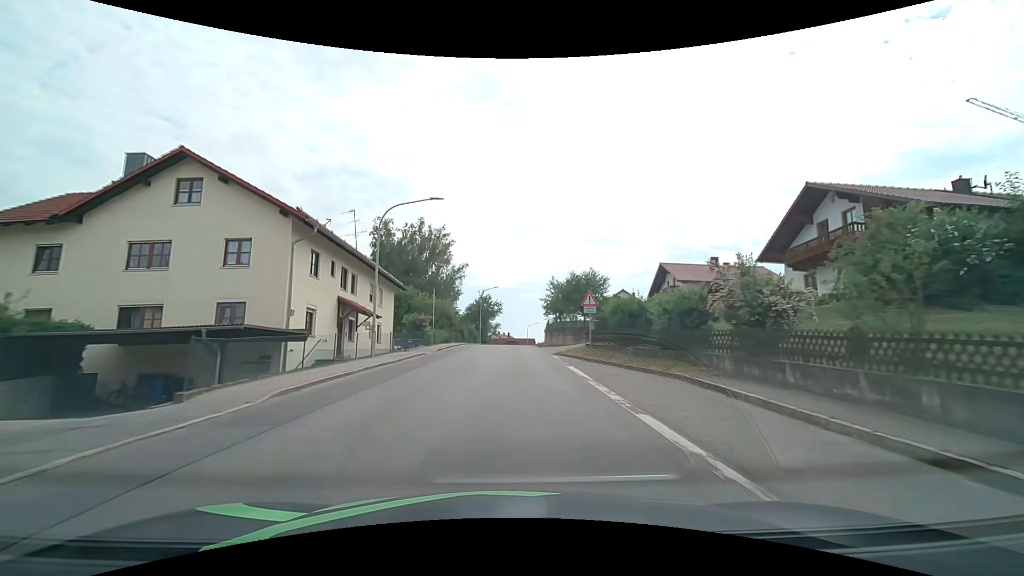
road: tertiary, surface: asphalt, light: Day
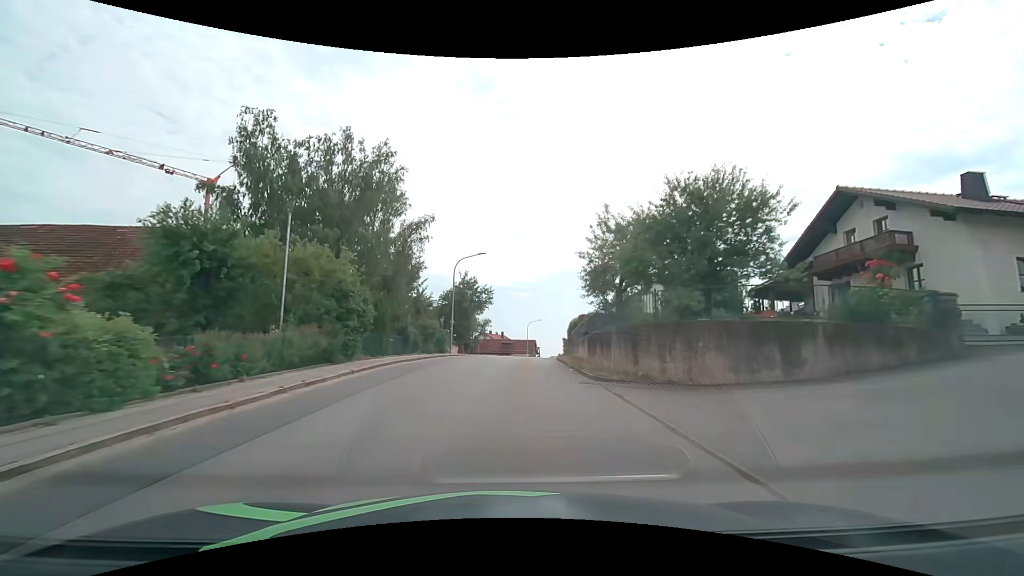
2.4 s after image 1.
(+0.1, +30.4) m; +1°
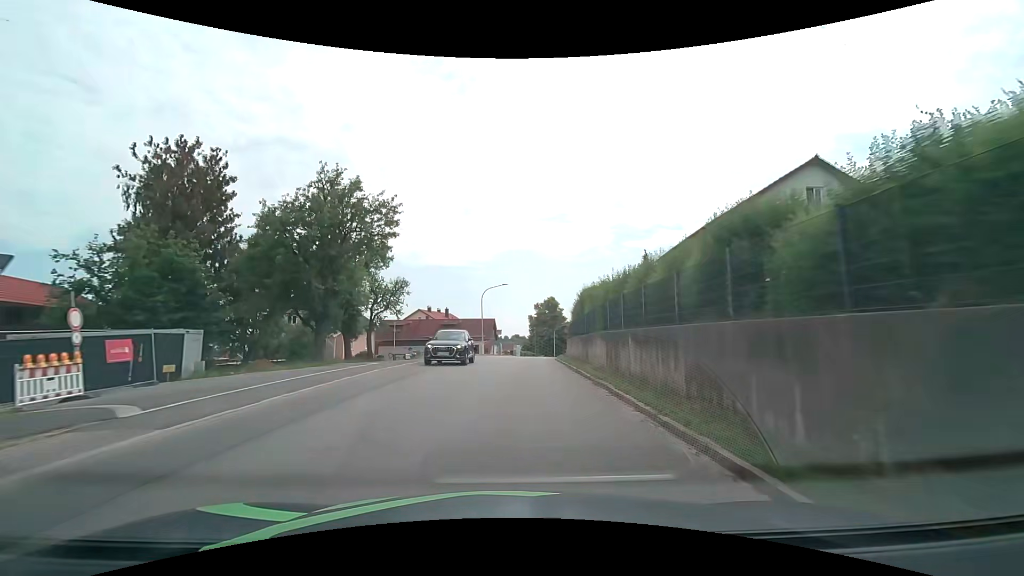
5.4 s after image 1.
(+1.5, +38.2) m; +5°
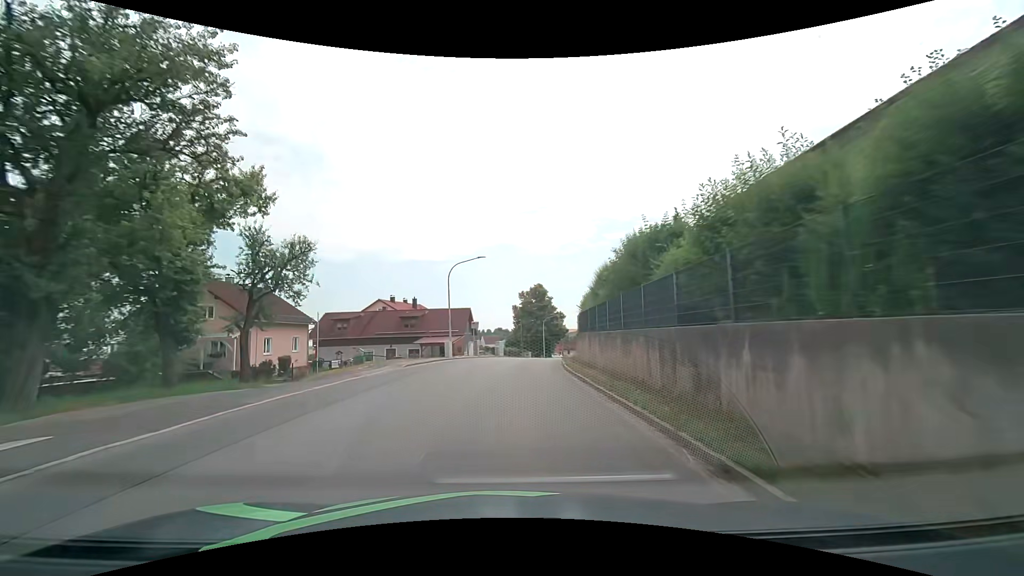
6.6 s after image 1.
(+0.3, +15.6) m; +2°
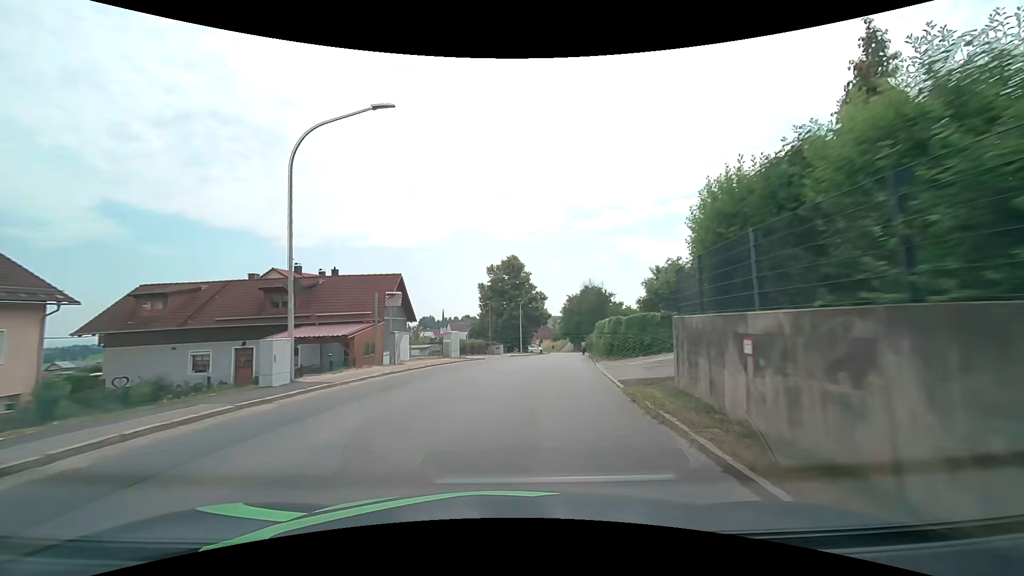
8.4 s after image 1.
(+0.5, +23.6) m; +3°
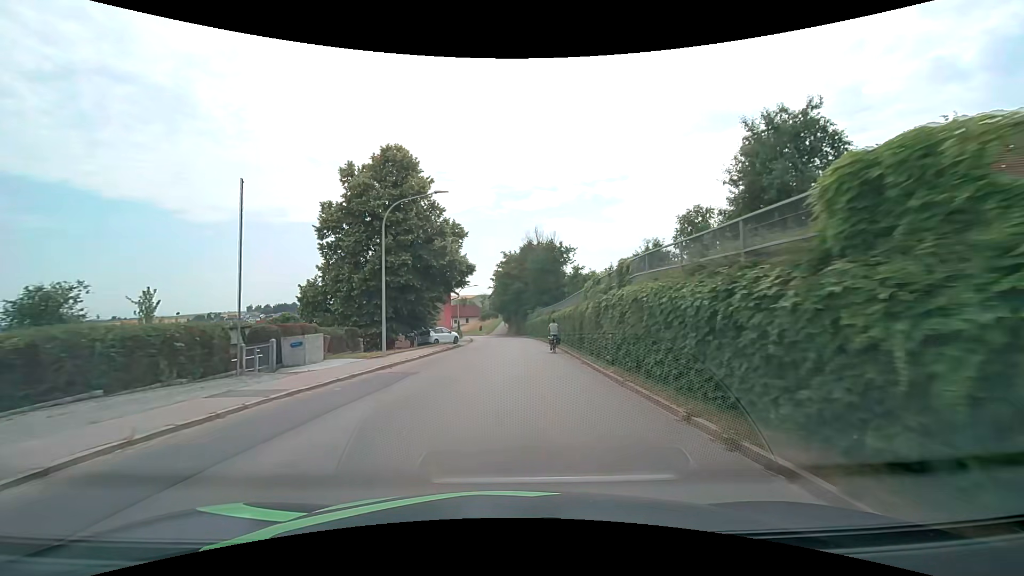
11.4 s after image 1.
(+3.9, +39.4) m; +8°
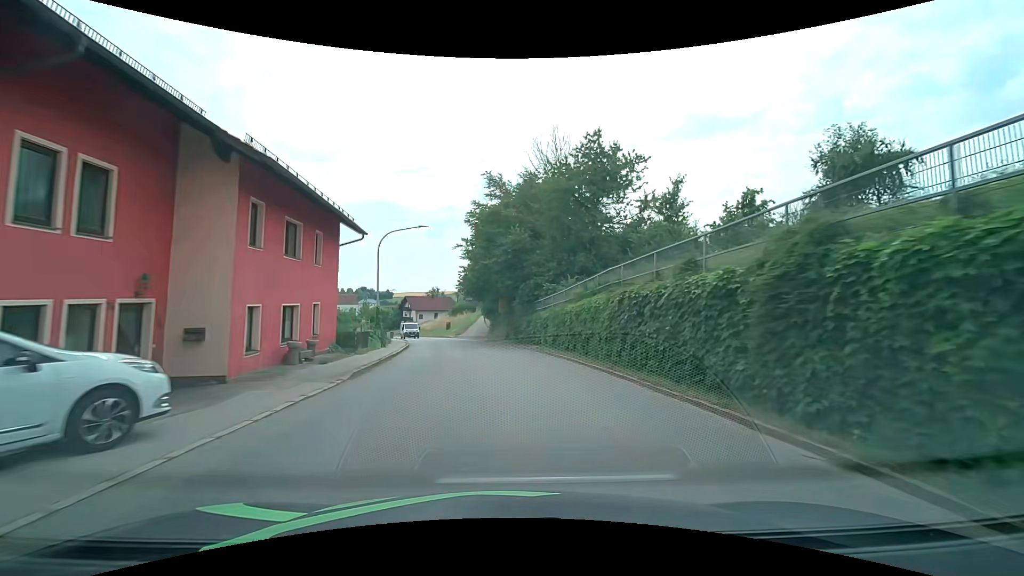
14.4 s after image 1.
(-0.4, +39.1) m; +2°
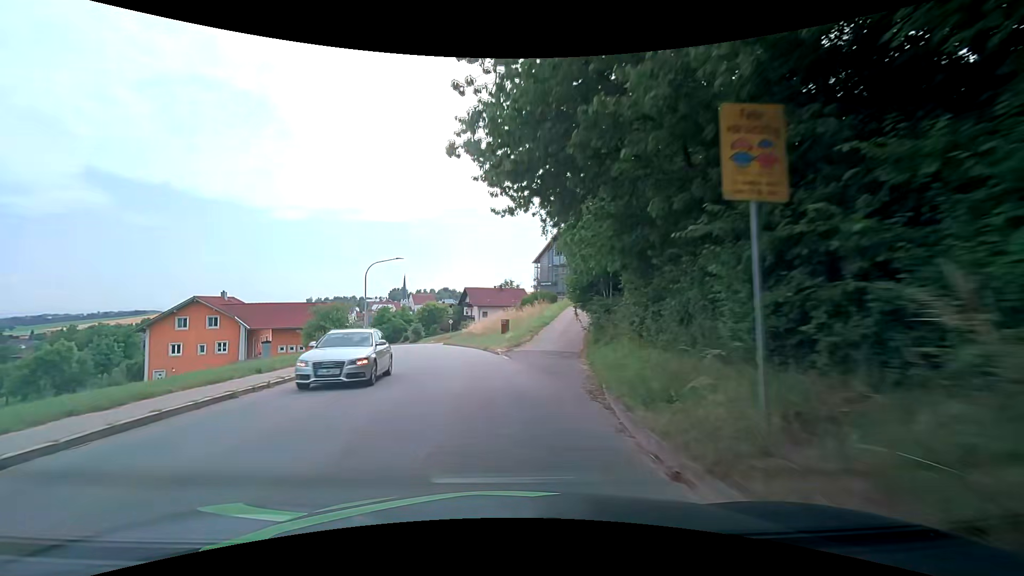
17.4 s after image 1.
(-1.9, +38.1) m; -10°
(0, +10) (-1, +20) (-3, +30) (-4, +40) (-6, +50) (-9, +59) (-12, +69) (-14, +78) (-18, +88) (-21, +97) m
